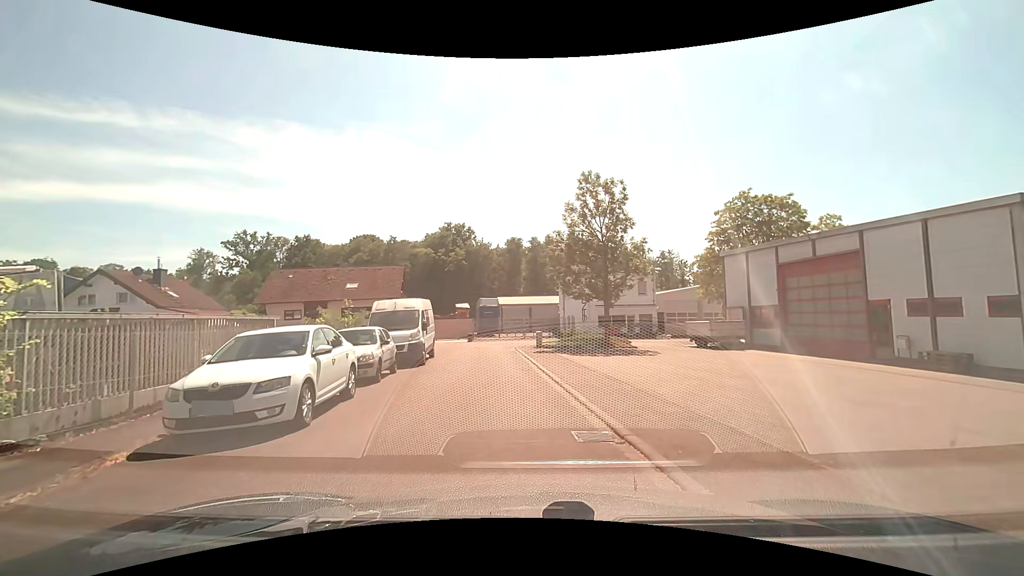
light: Day
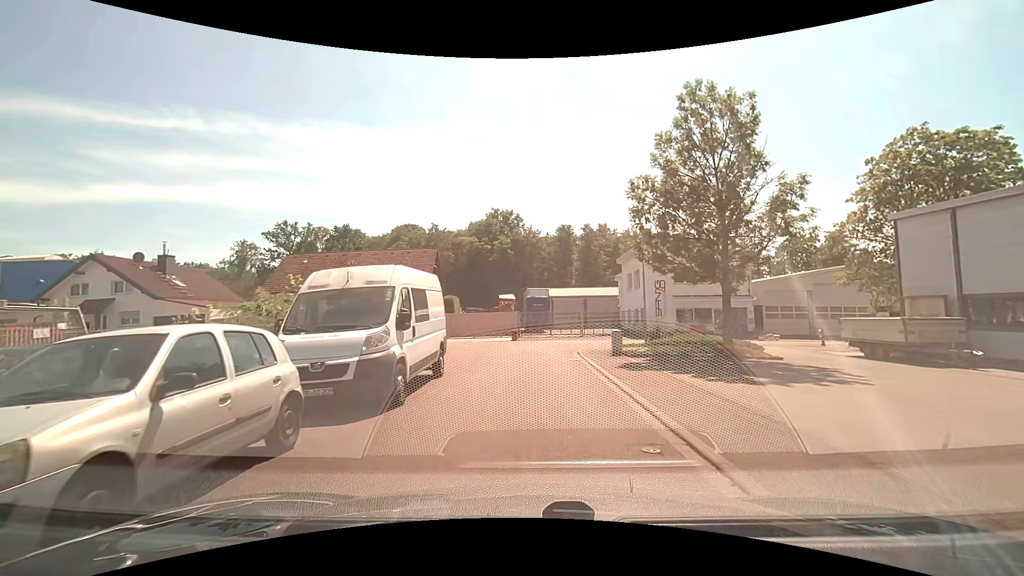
(-0.5, +10.0) m; -4°
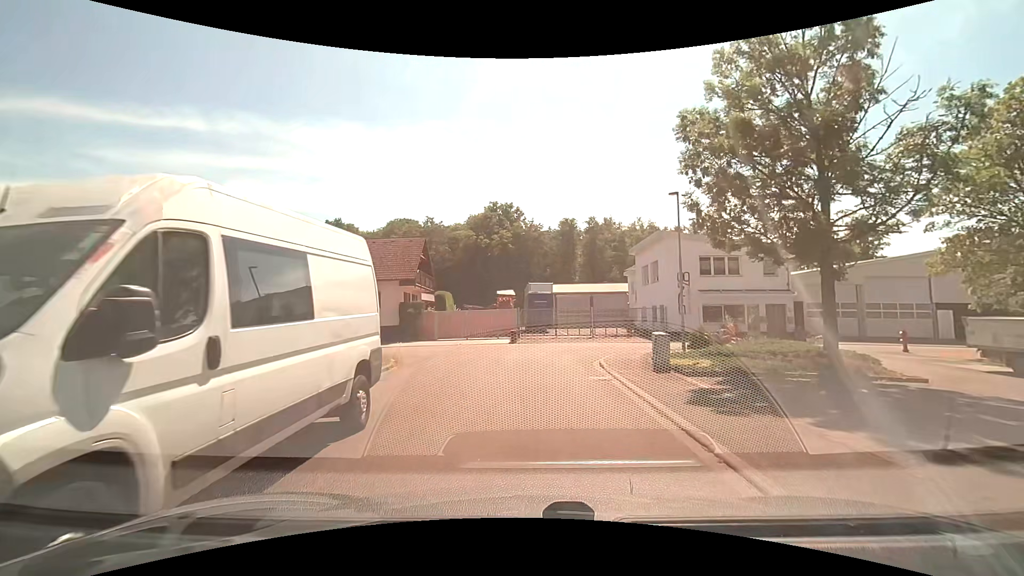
(0.0, +5.9) m; 0°
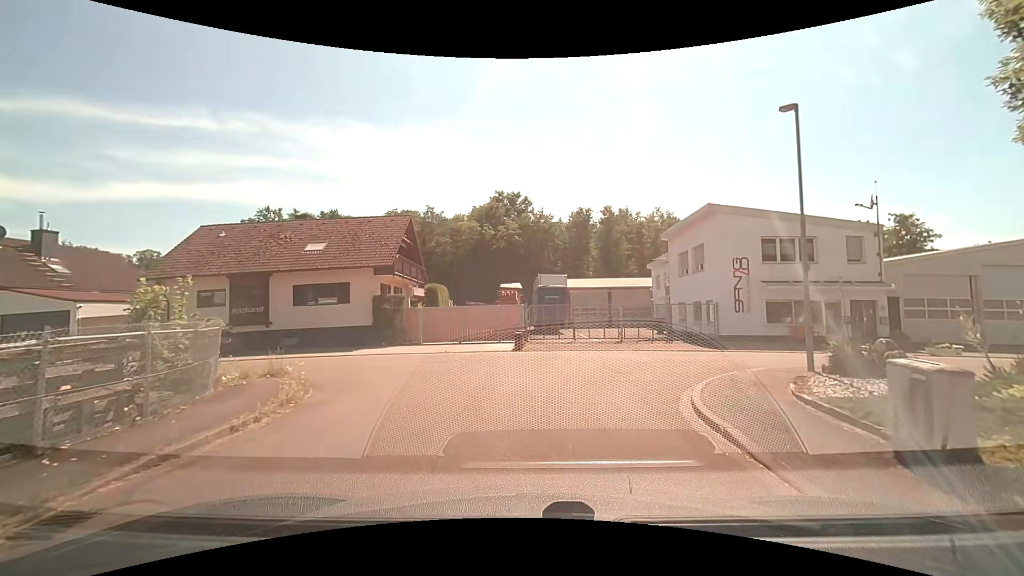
(-0.1, +8.0) m; -2°
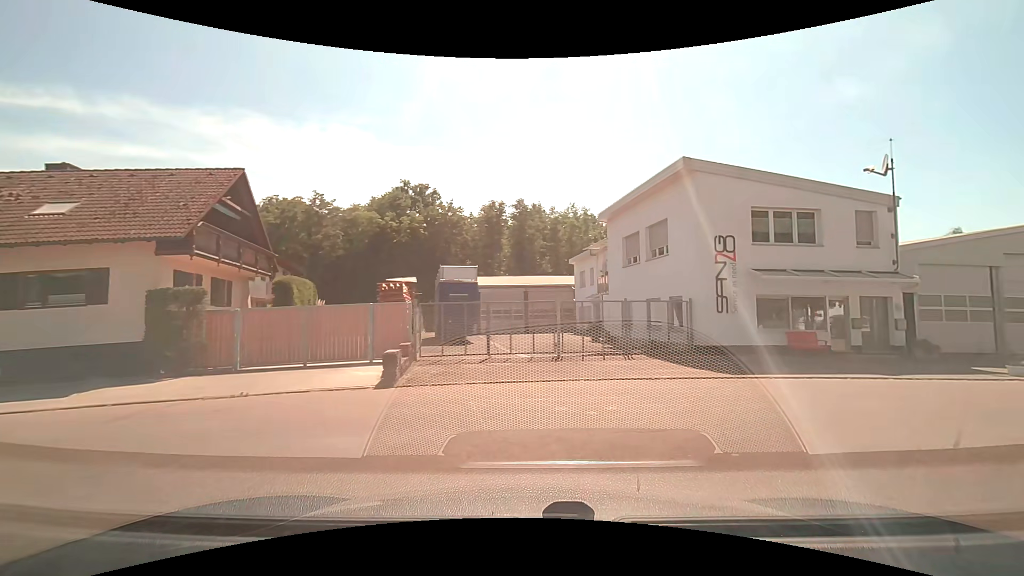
(+0.3, +9.8) m; +13°
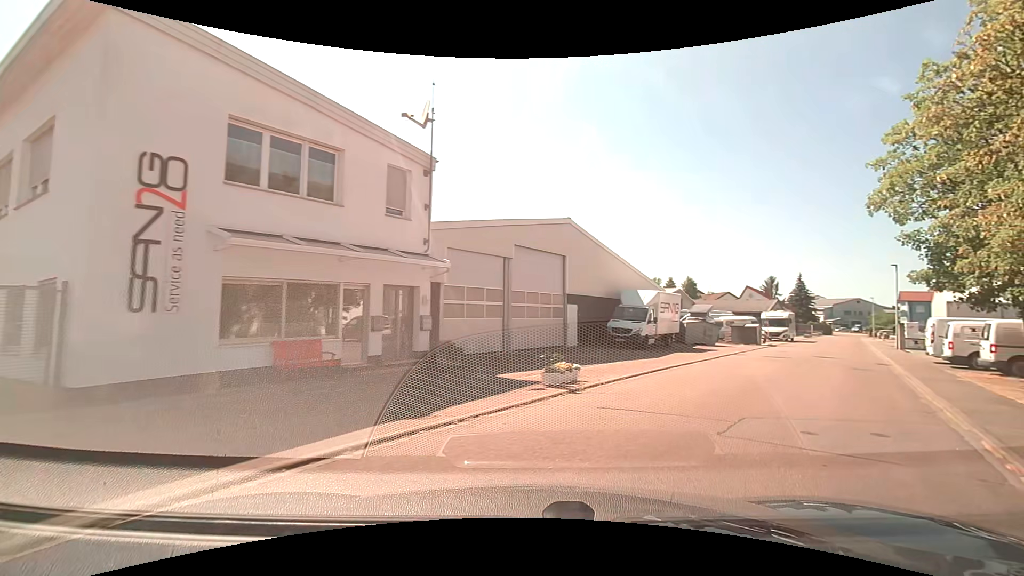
(+3.8, +9.2) m; +49°
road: residential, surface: asphalt
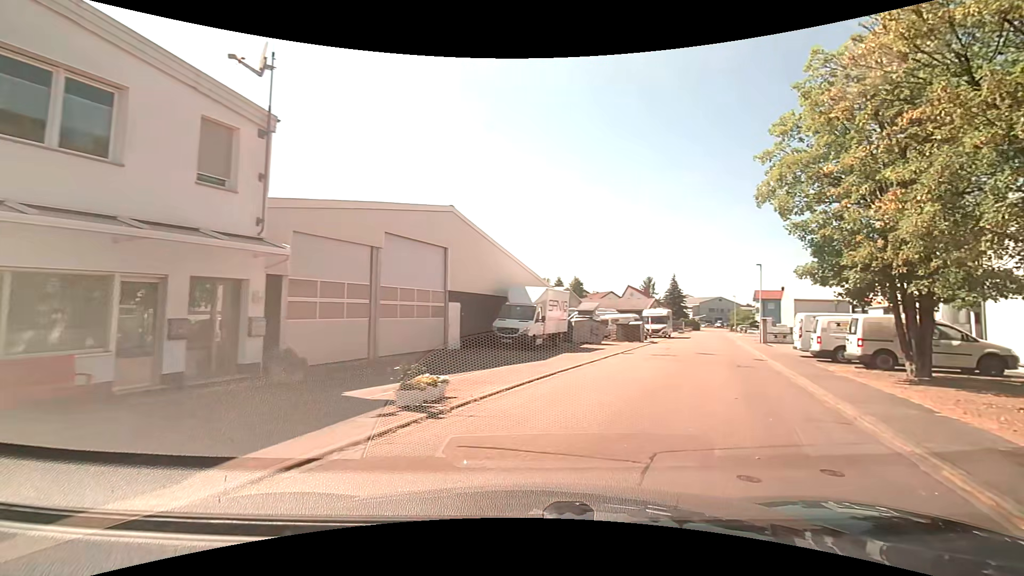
(+0.2, +2.6) m; +12°
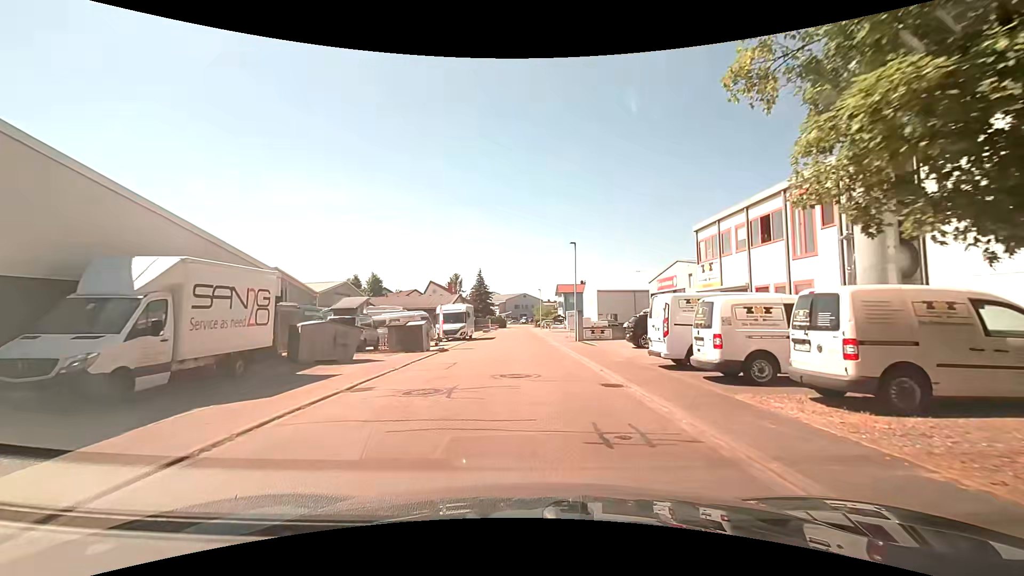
(+3.2, +12.3) m; +20°
(0, +10) (0, +20) (0, +30) (0, +40) (-1, +50) (-1, +60) (-1, +70) (-1, +80) (-2, +90) (-2, +100) m
